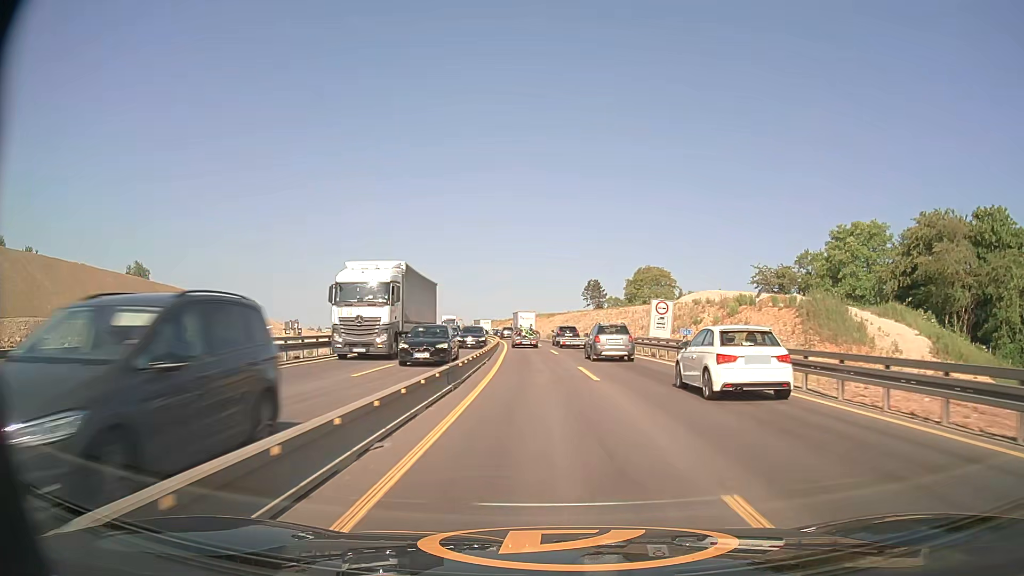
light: Day
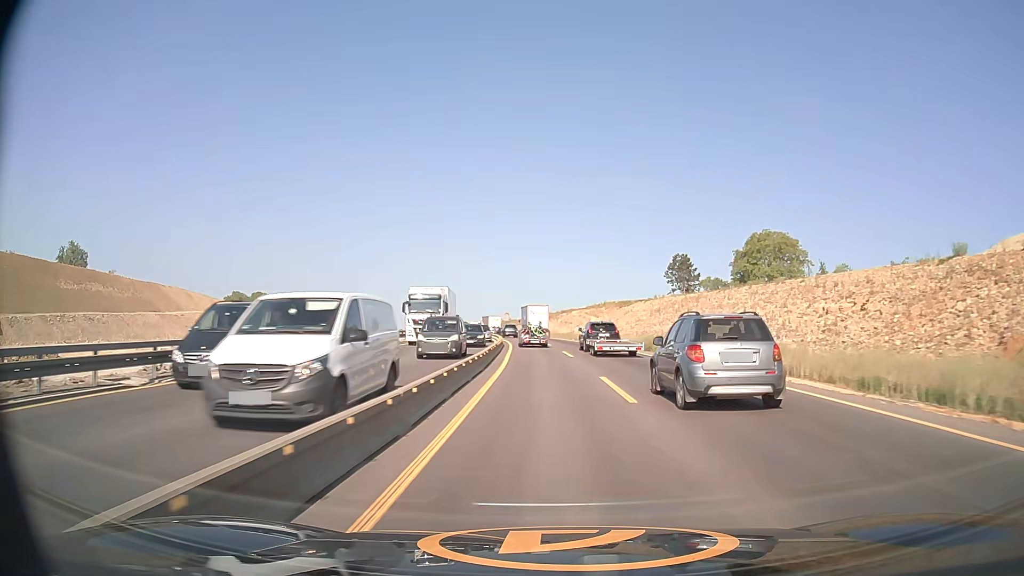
(-2.6, +59.2) m; -5°
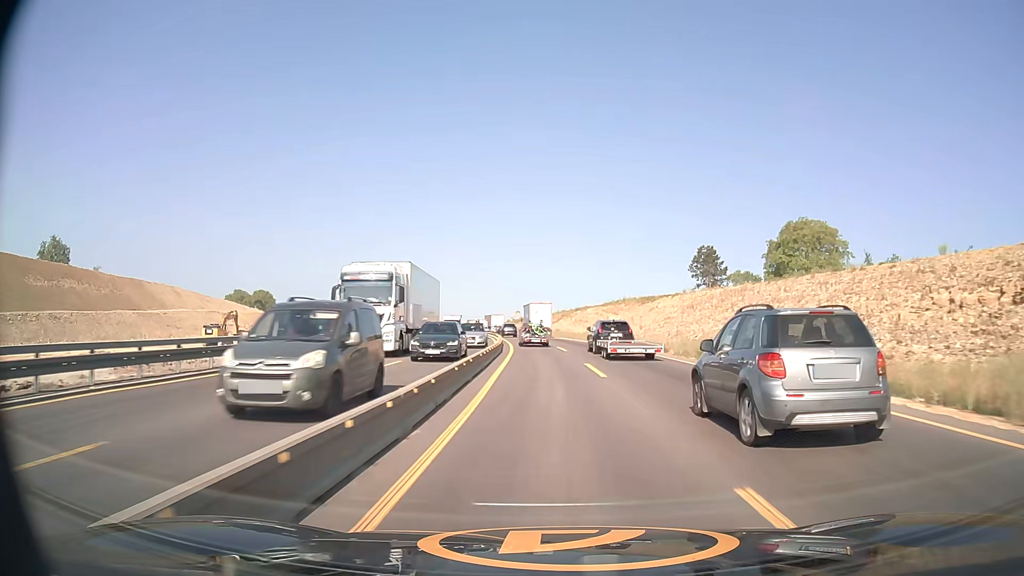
(-0.1, +12.3) m; -1°
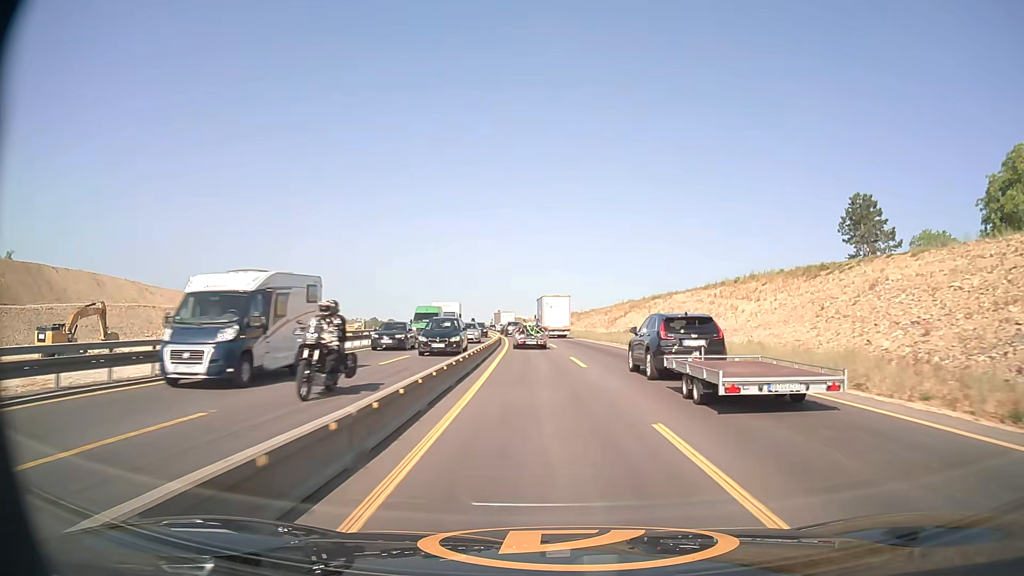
(-1.8, +50.0) m; -4°
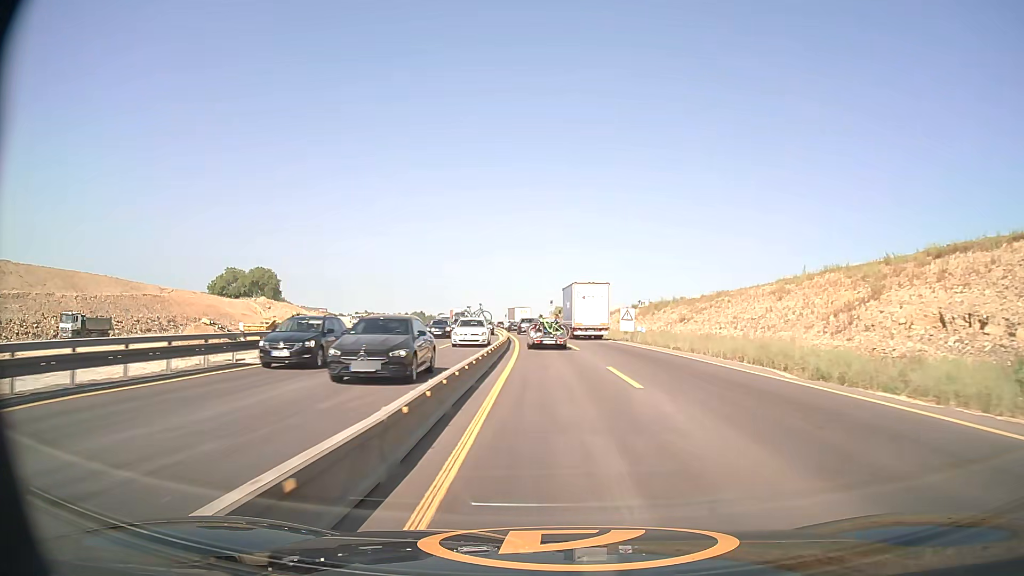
(-3.2, +60.6) m; -5°
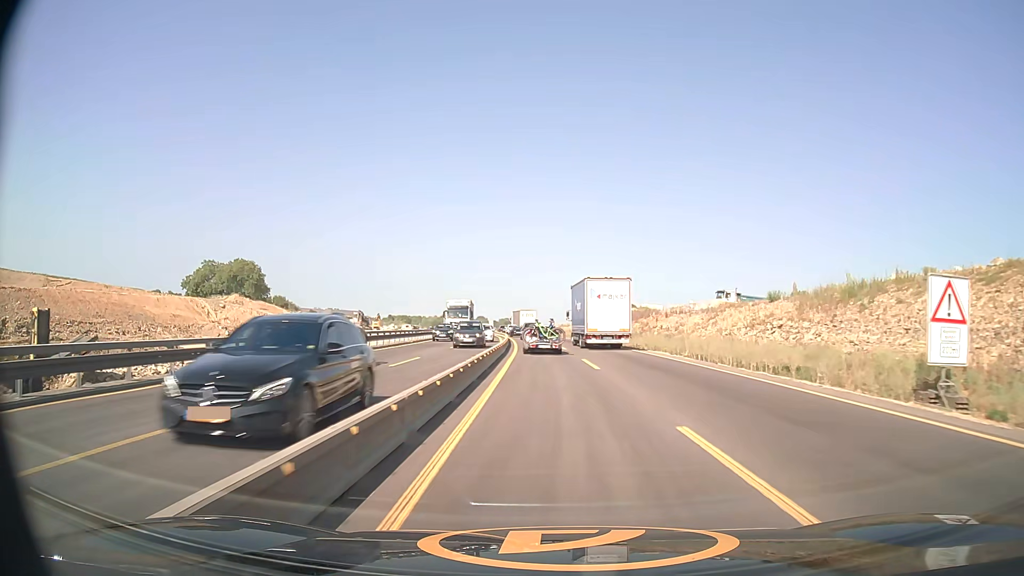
(-1.4, +46.2) m; -4°
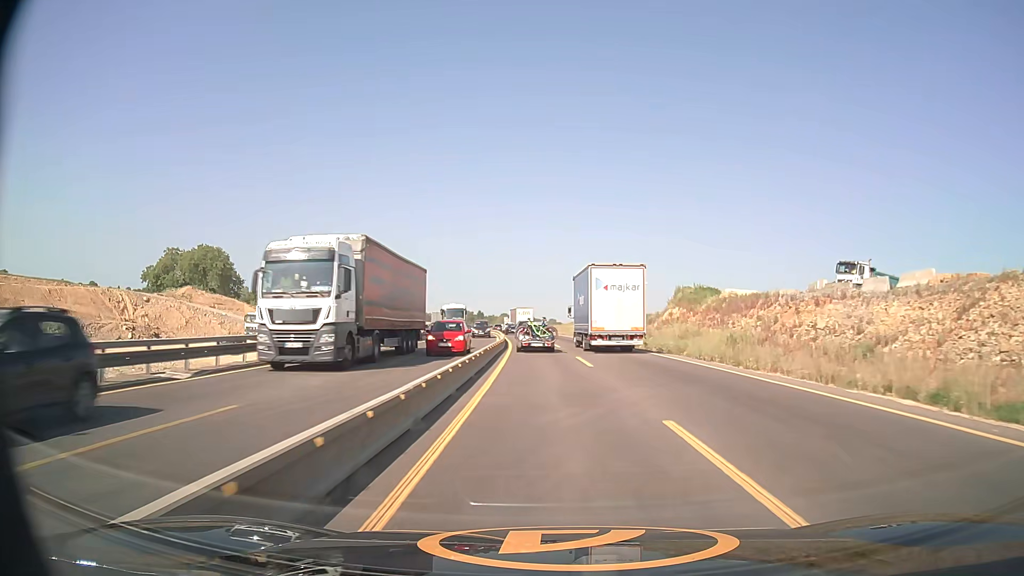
(-0.7, +35.4) m; -2°
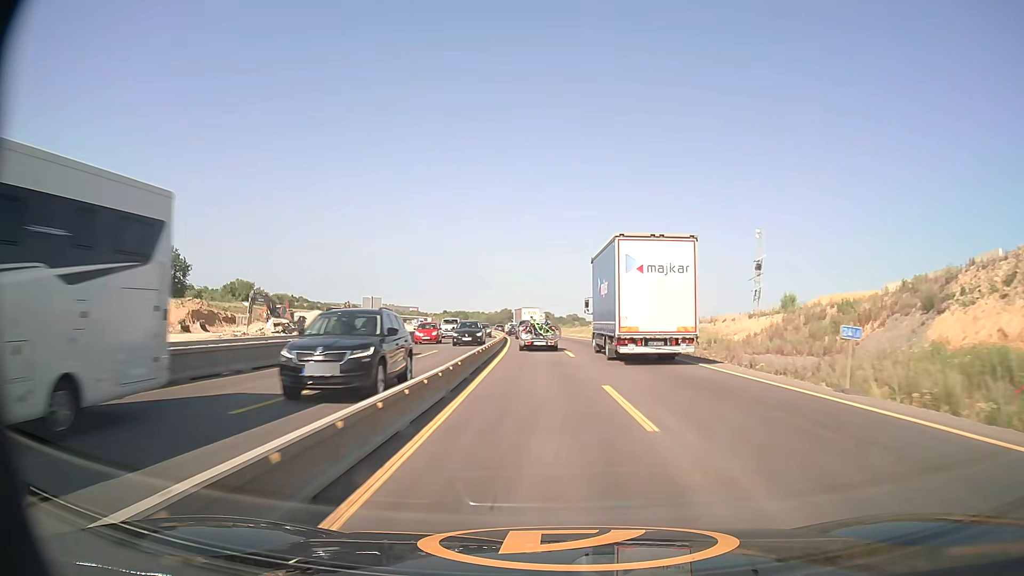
(-1.5, +48.4) m; -4°
(0, +10) (0, +20) (-1, +30) (-1, +40) (-2, +50) (-2, +60) (-3, +70) (-4, +80) (-5, +90) (-6, +100) m
